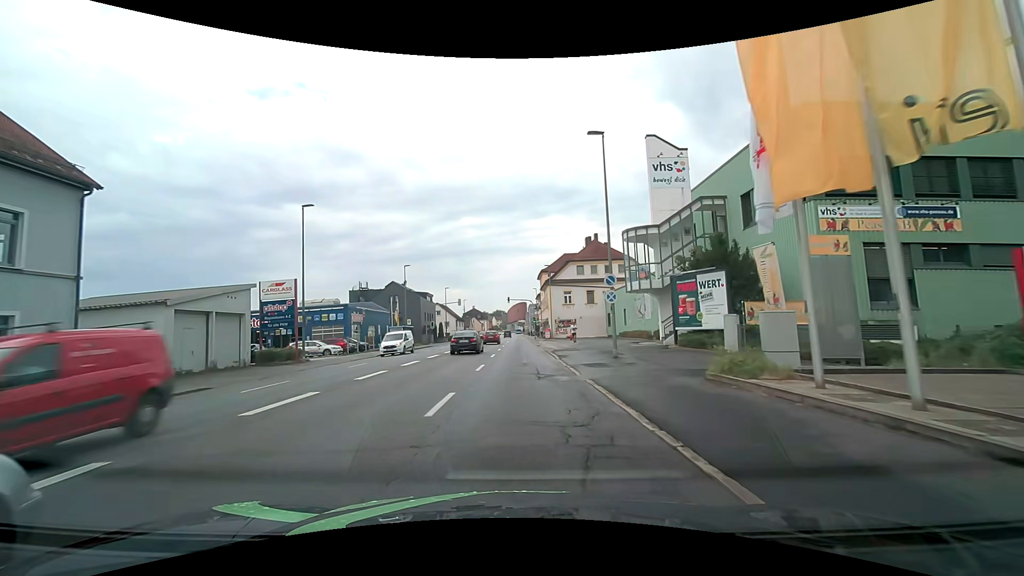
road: tertiary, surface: asphalt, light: Day
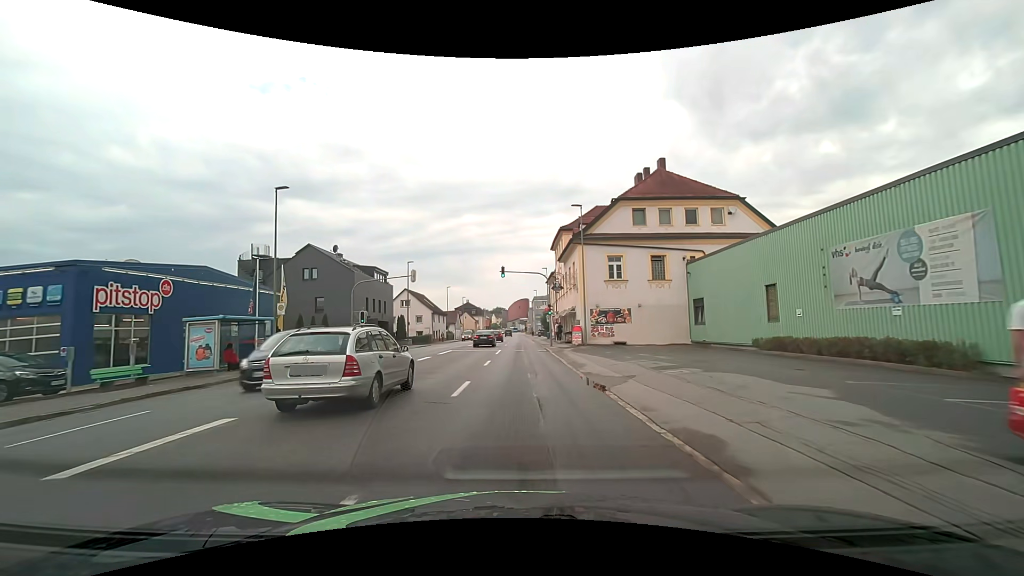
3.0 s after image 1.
(0.0, +33.8) m; 0°
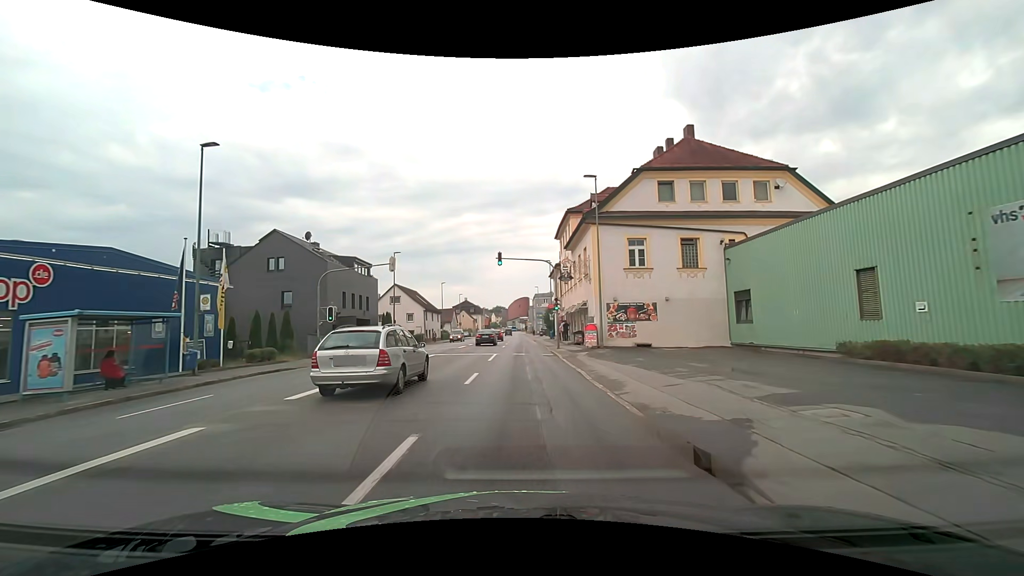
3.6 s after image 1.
(0.0, +6.9) m; 0°
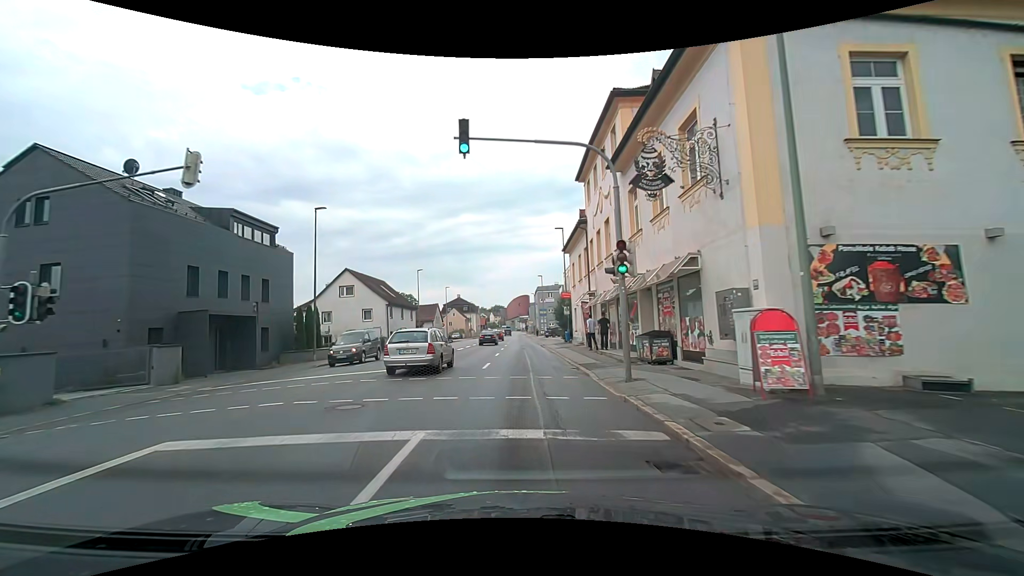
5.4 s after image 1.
(0.0, +20.9) m; 0°
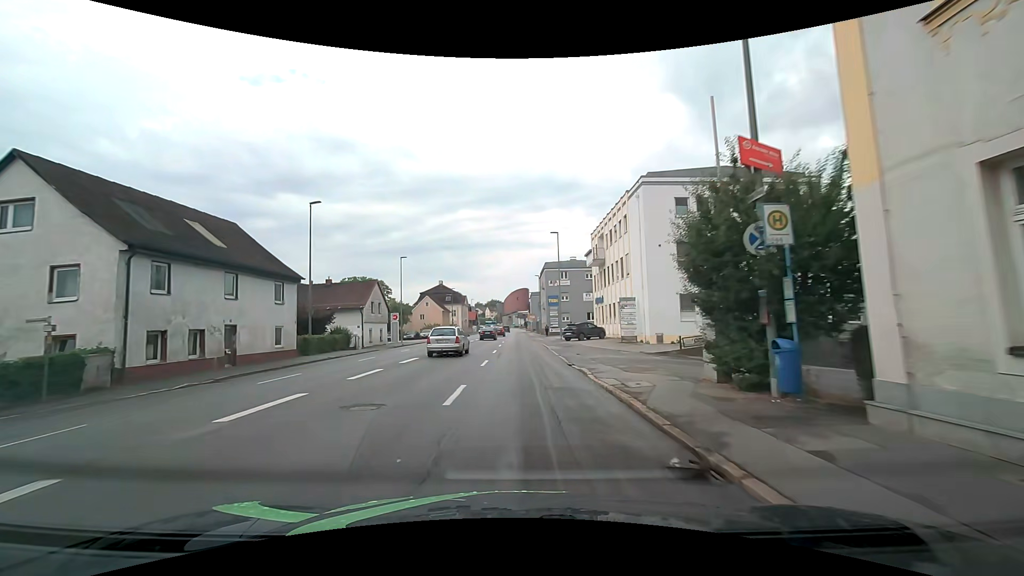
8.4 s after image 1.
(-0.1, +35.8) m; 0°
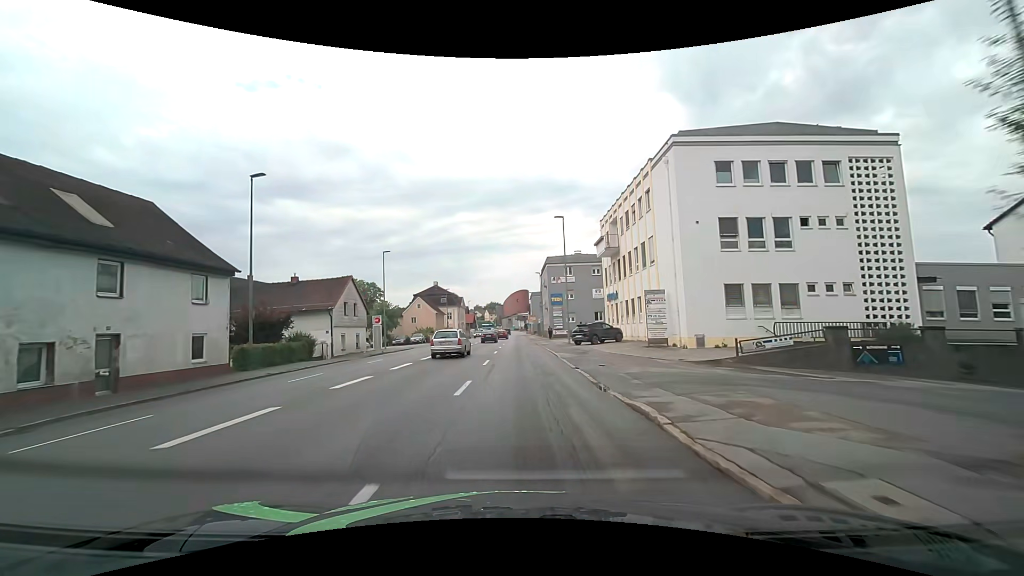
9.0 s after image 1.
(+0.1, +7.3) m; +1°
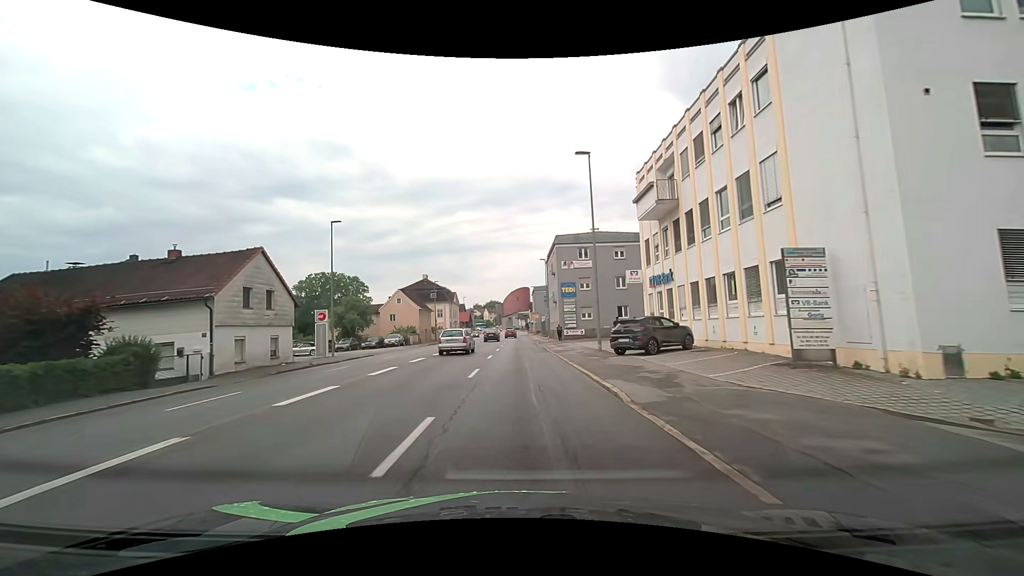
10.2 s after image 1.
(-0.1, +14.8) m; -1°
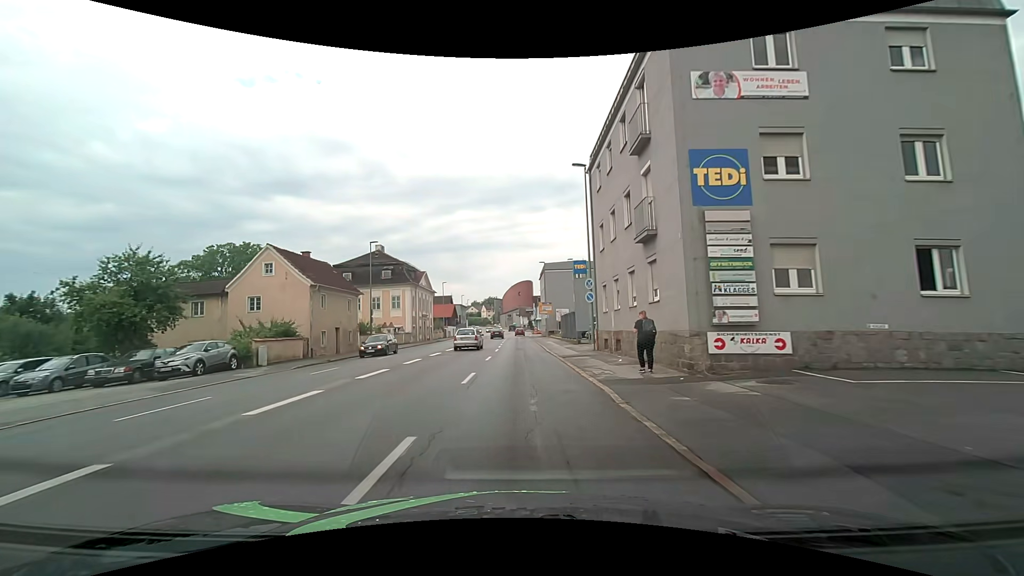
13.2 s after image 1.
(0.0, +37.6) m; 0°
(0, +10) (0, +20) (0, +30) (0, +40) (0, +50) (0, +60) (-1, +70) (-1, +80) (-1, +90) (0, +100) m
